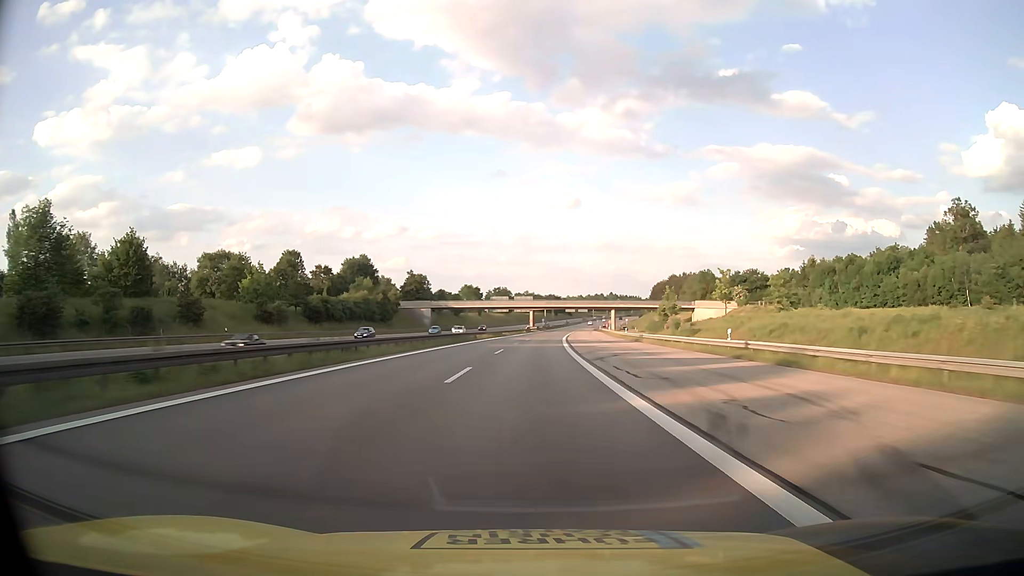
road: motorway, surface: asphalt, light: Day
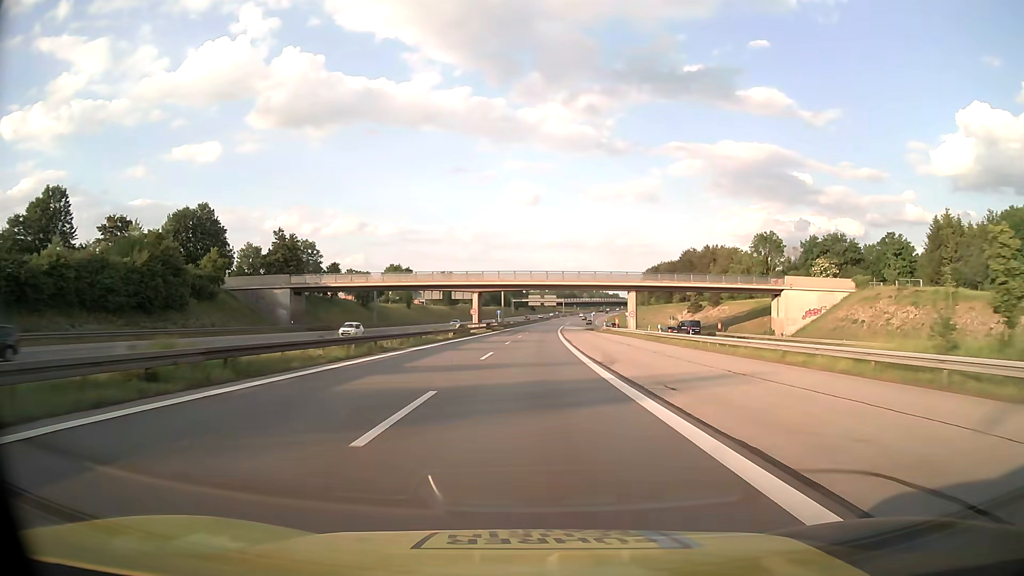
(+2.2, +80.9) m; +3°
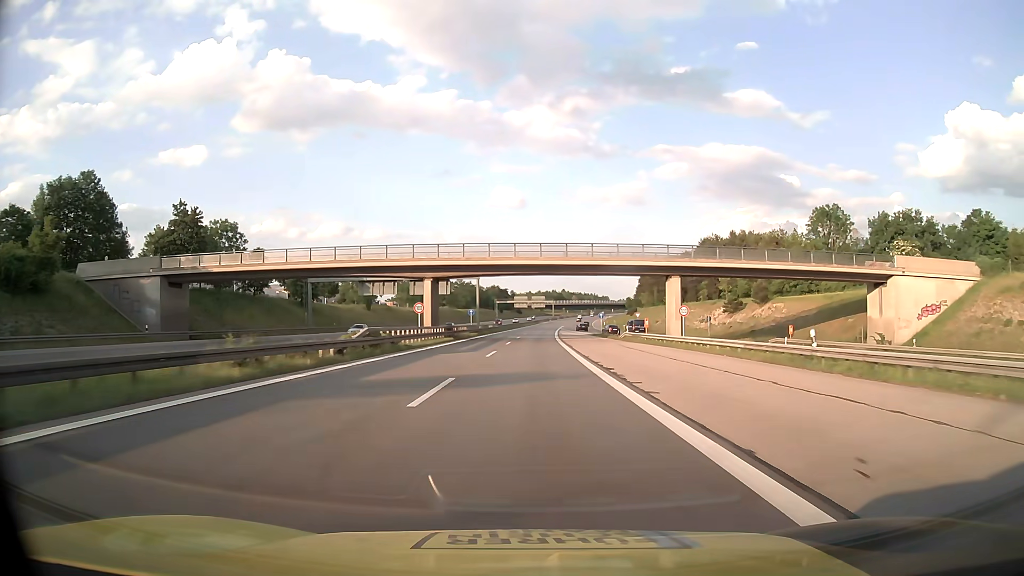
(+0.4, +32.3) m; +1°
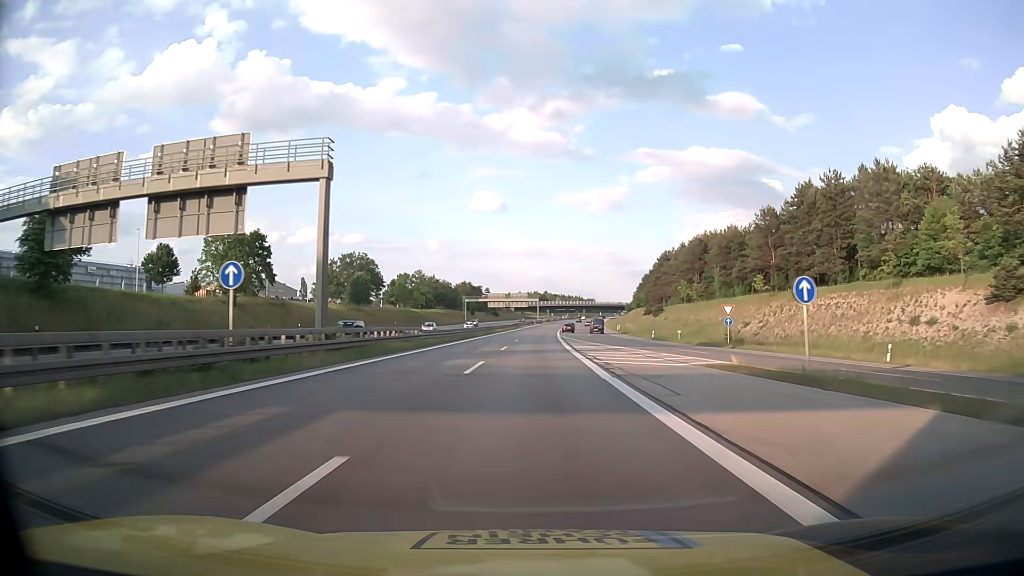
(+0.8, +64.5) m; +3°
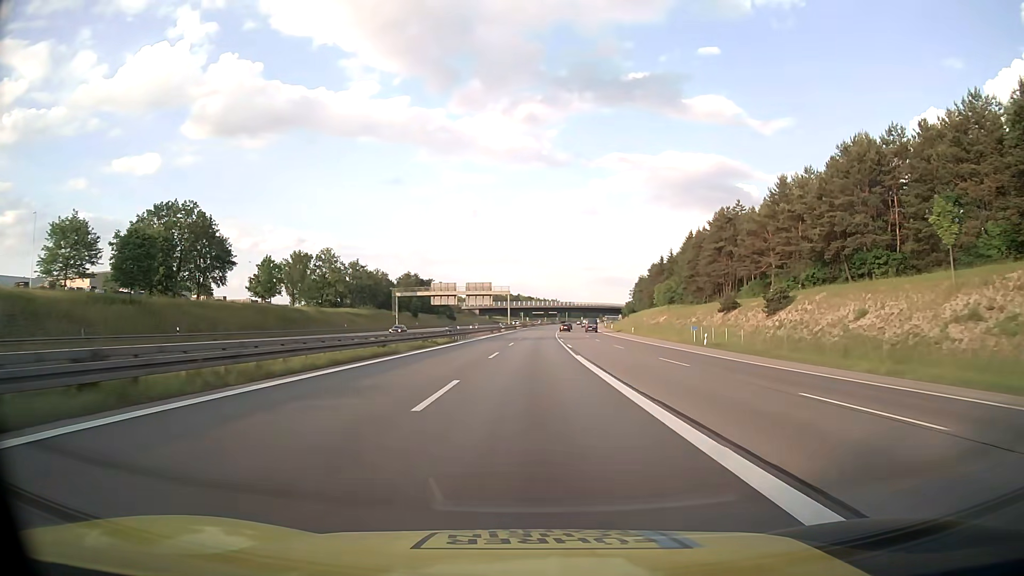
(+0.2, +80.5) m; +1°
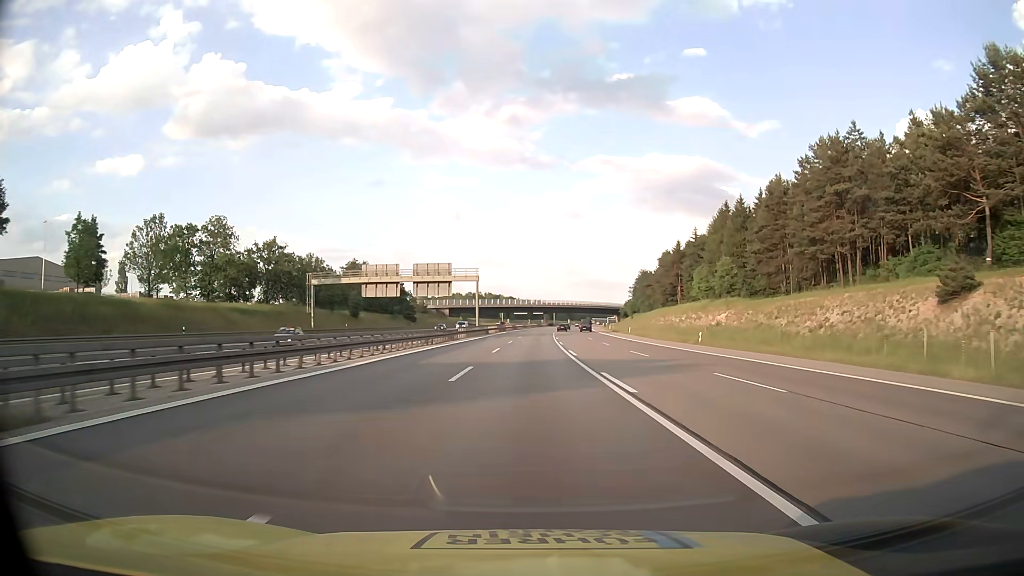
(+0.6, +48.3) m; +1°
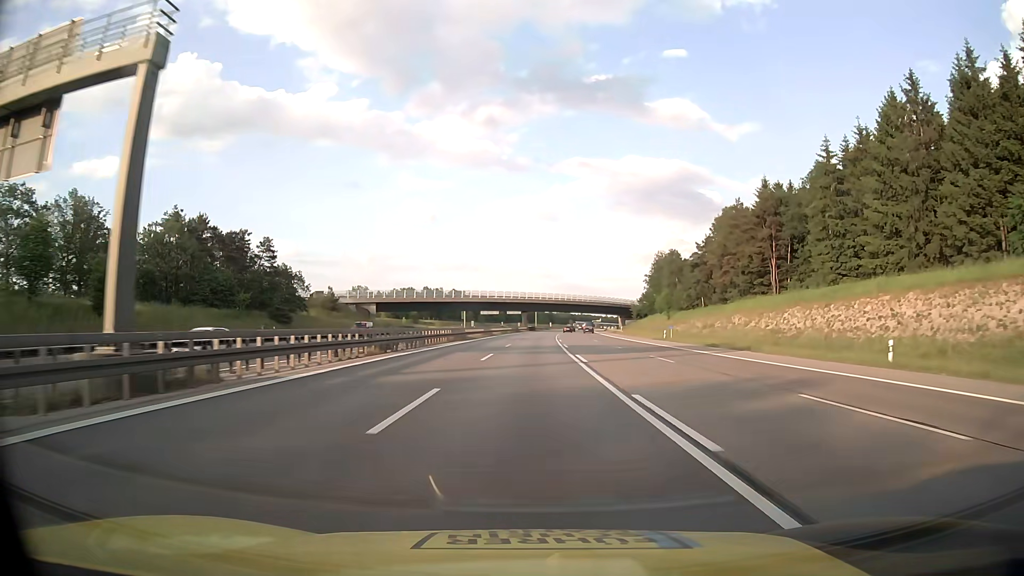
(+1.3, +80.5) m; +2°
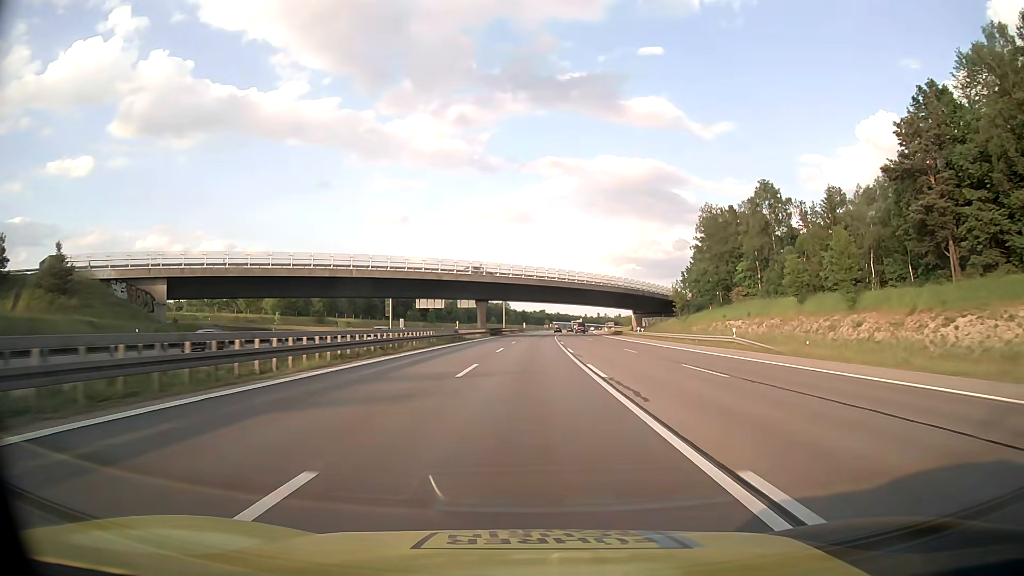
(+1.7, +80.5) m; +2°
(0, +10) (0, +20) (0, +30) (0, +40) (+1, +50) (+1, +60) (+1, +70) (+2, +80) (+2, +90) (+2, +100) m
